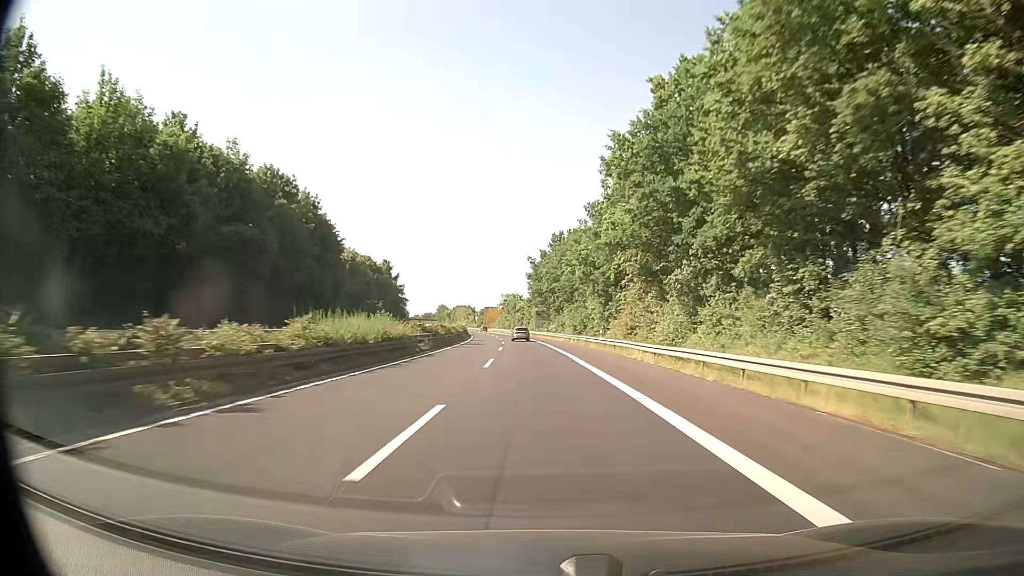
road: trunk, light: Day
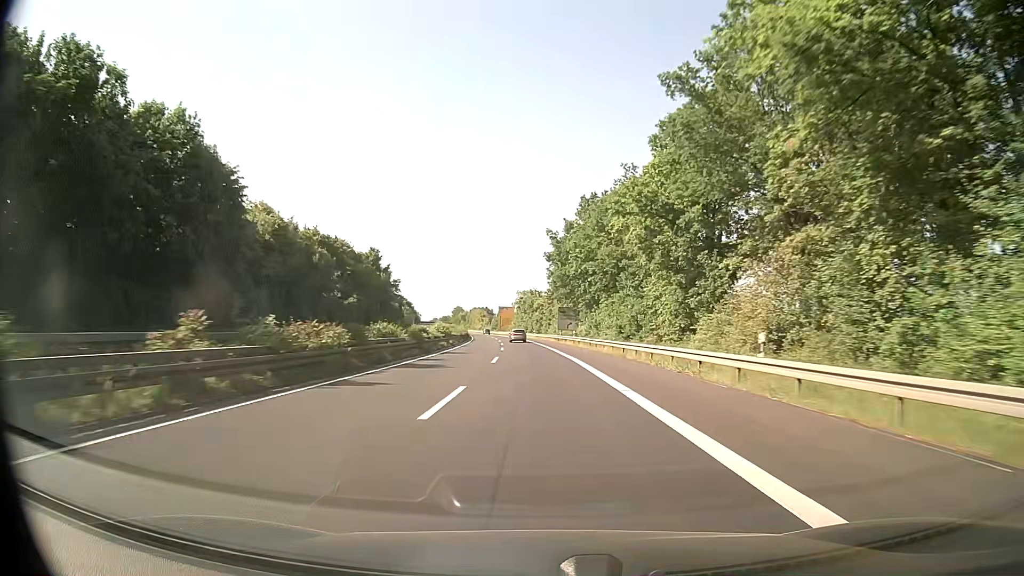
(-0.5, +31.7) m; -2°
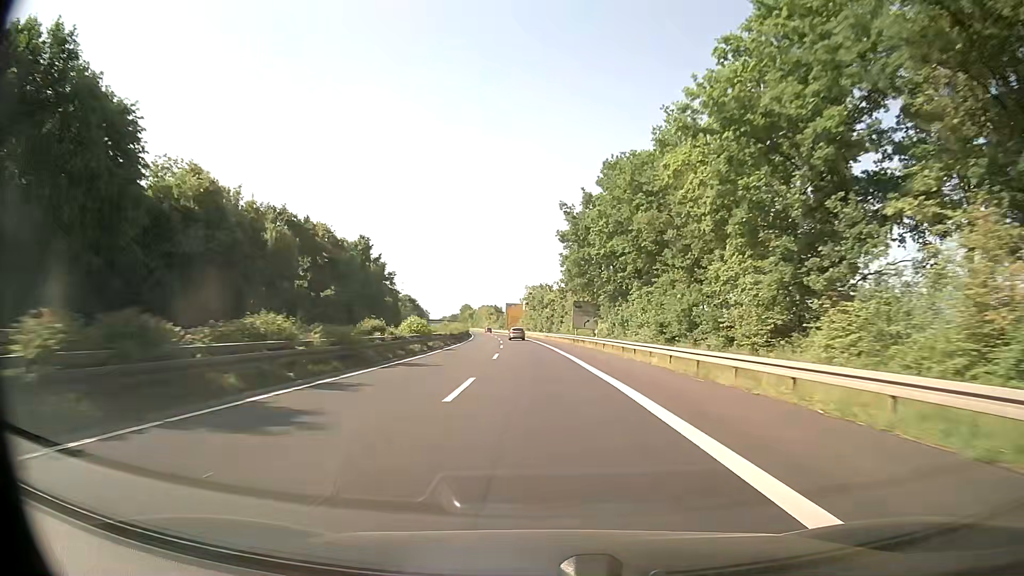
(-0.1, +15.8) m; -1°
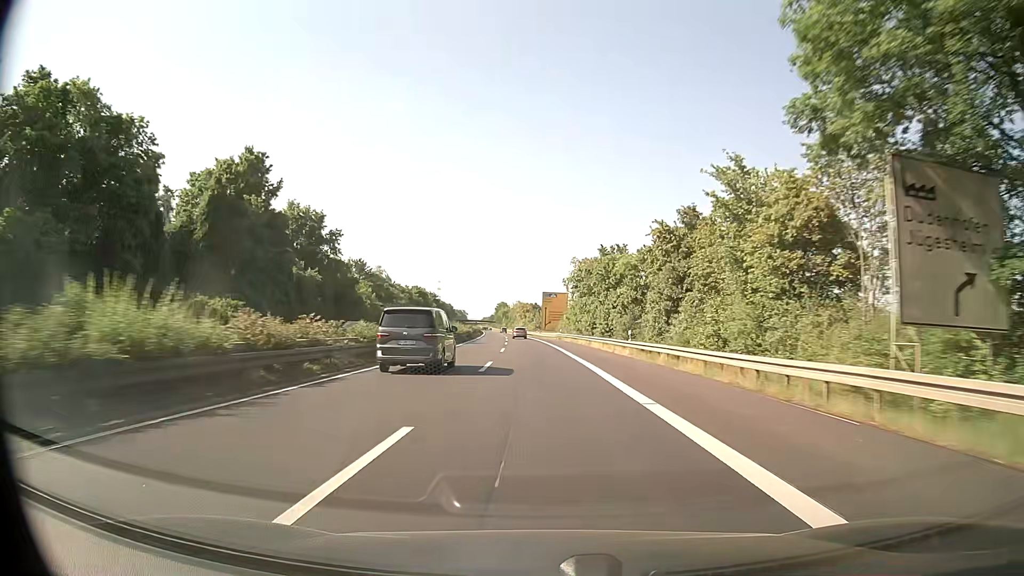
(-1.8, +63.3) m; -4°
(0, +10) (0, +20) (0, +30) (0, +40) (-1, +50) (-1, +60) (-2, +70) (-2, +80) (-3, +90) (-3, +100) m
